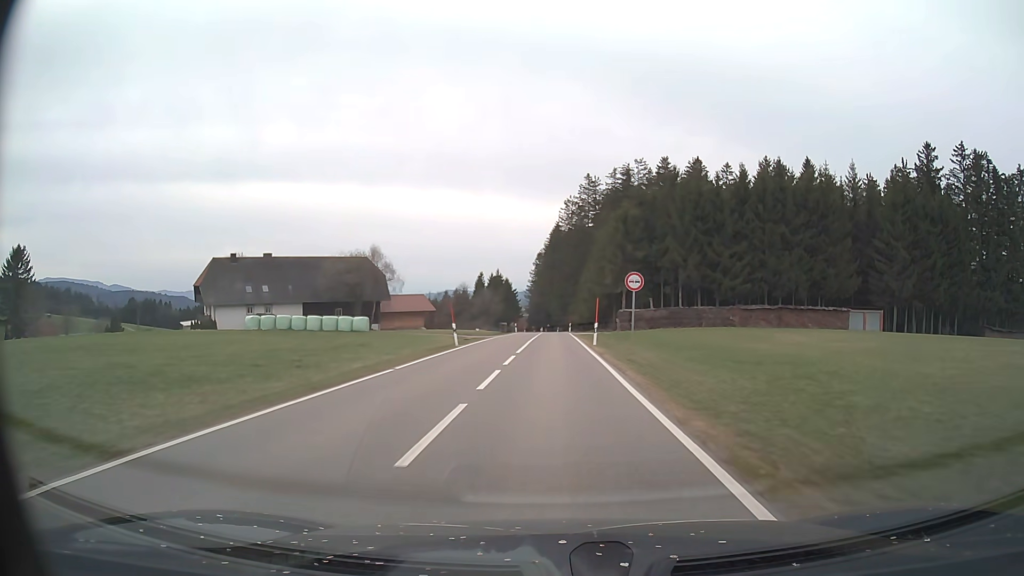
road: tertiary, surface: asphalt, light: Day
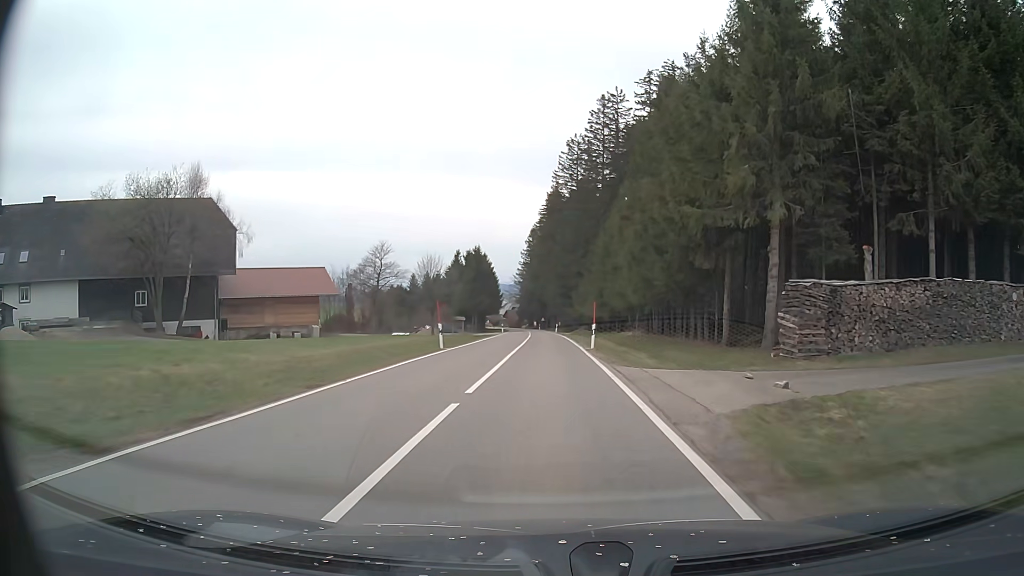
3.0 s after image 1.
(+0.2, +52.9) m; 0°
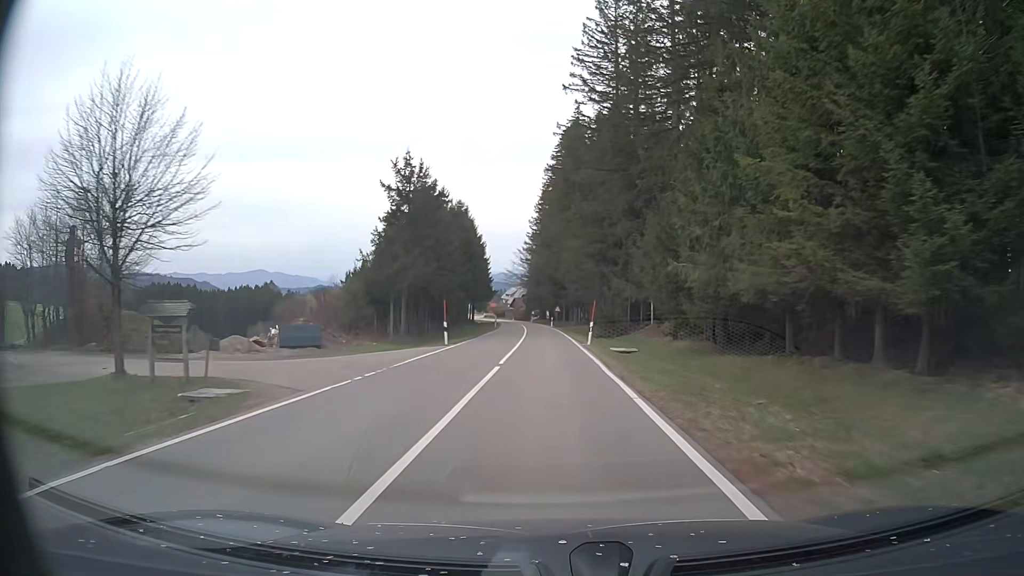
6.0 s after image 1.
(-0.6, +53.0) m; -2°
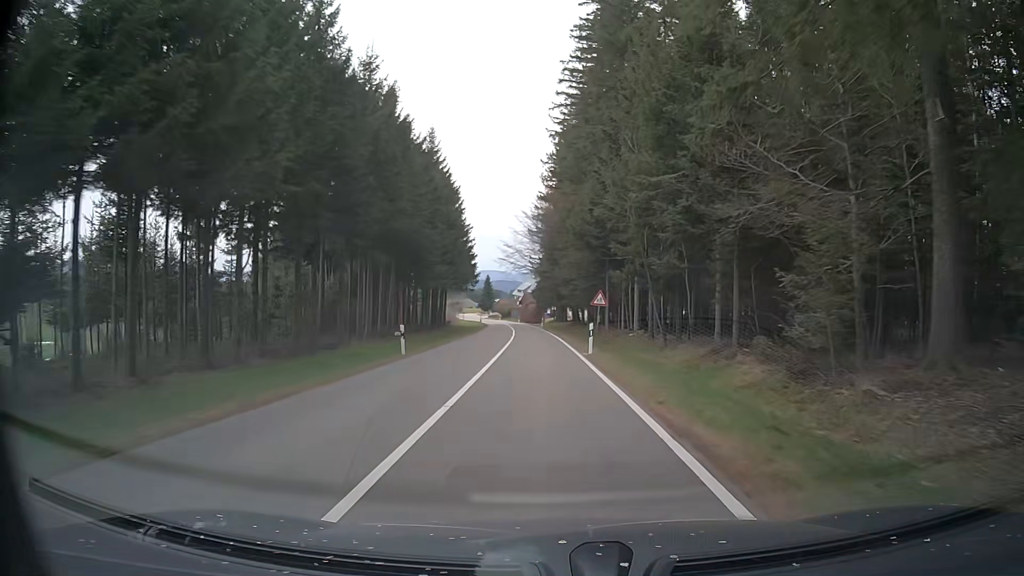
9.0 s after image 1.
(-0.5, +53.9) m; -1°
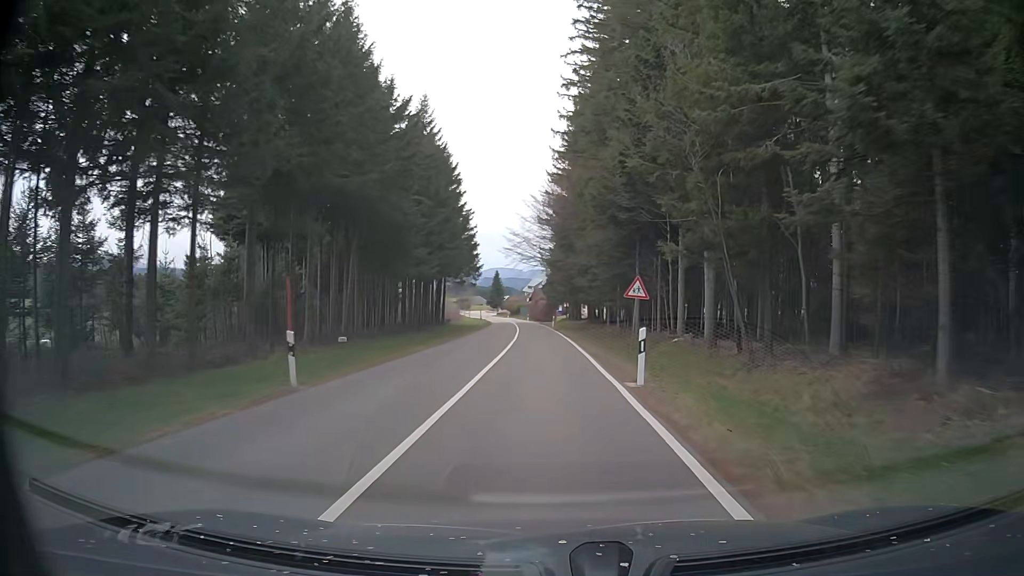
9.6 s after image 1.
(-0.2, +10.9) m; -2°
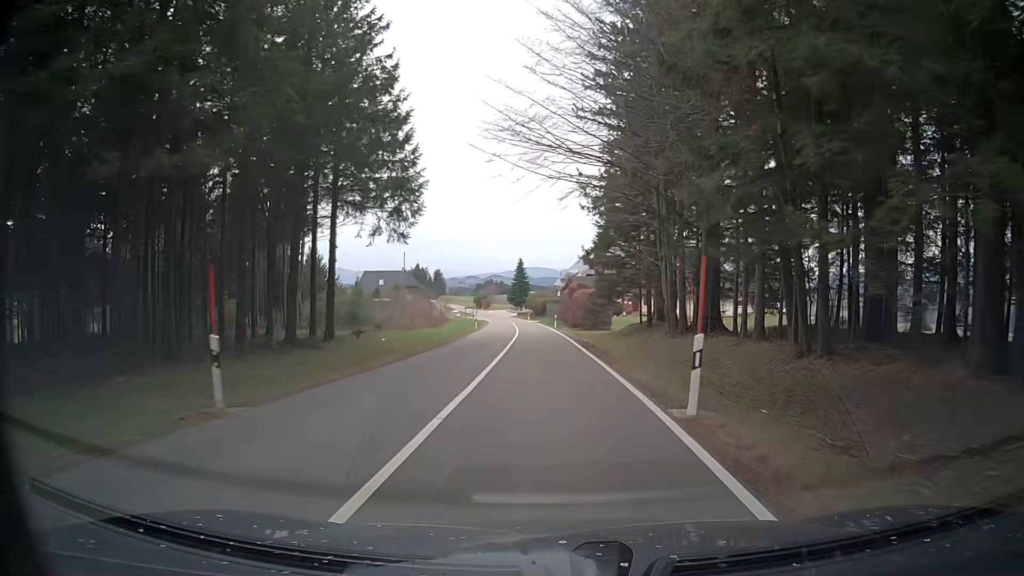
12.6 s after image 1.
(-1.1, +53.4) m; -3°
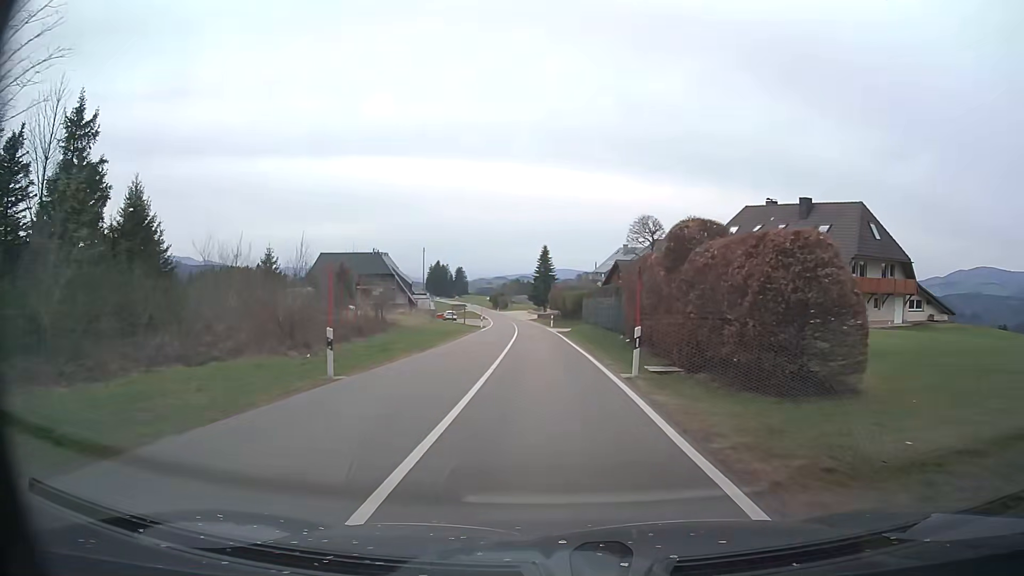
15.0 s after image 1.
(-0.7, +41.5) m; -2°
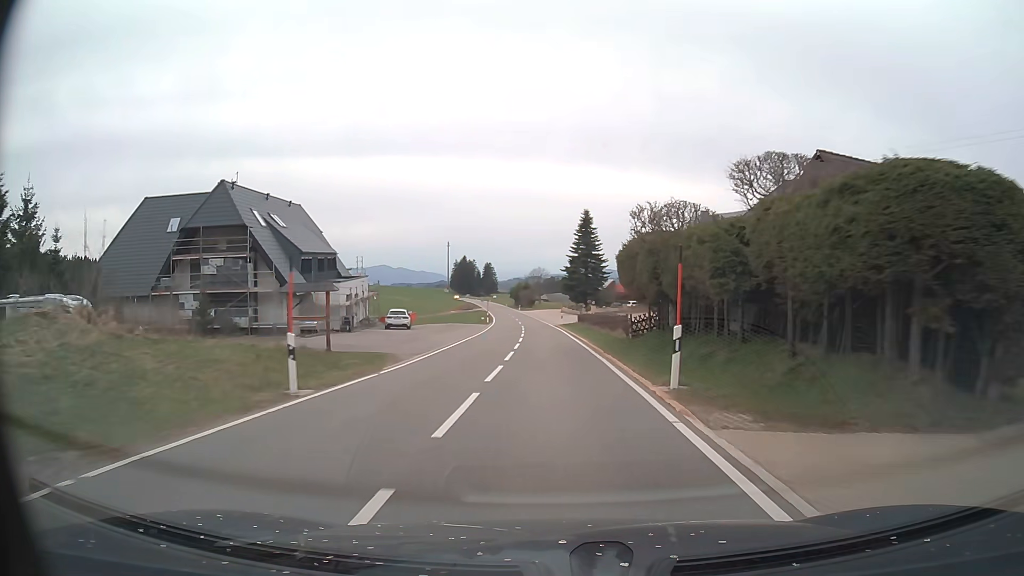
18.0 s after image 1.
(-1.8, +52.4) m; -3°
(0, +10) (0, +20) (0, +30) (0, +40) (-1, +50) (-1, +60) (-2, +70) (-3, +80) (-4, +90) (-5, +100) m
